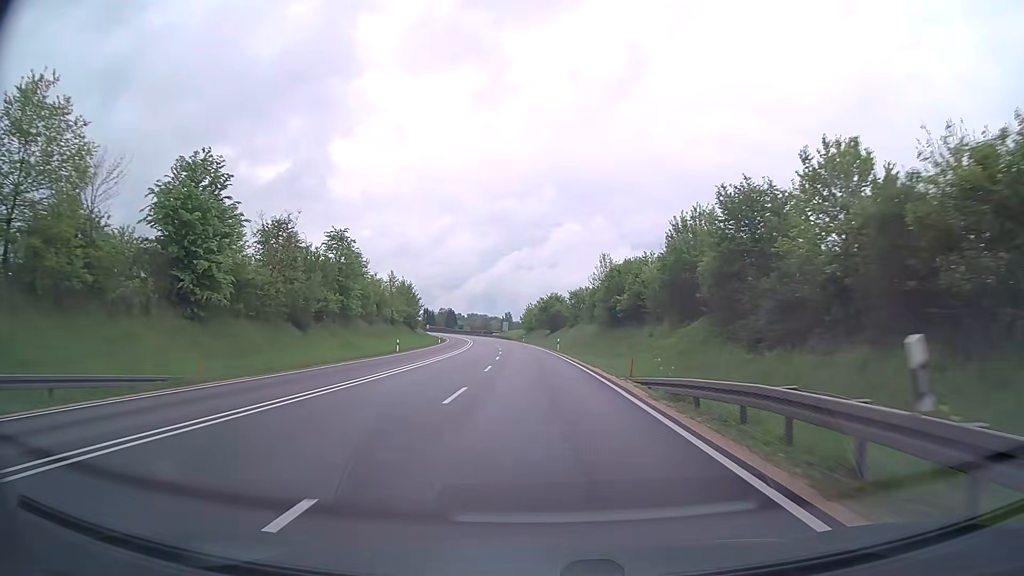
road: trunk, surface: asphalt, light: Day
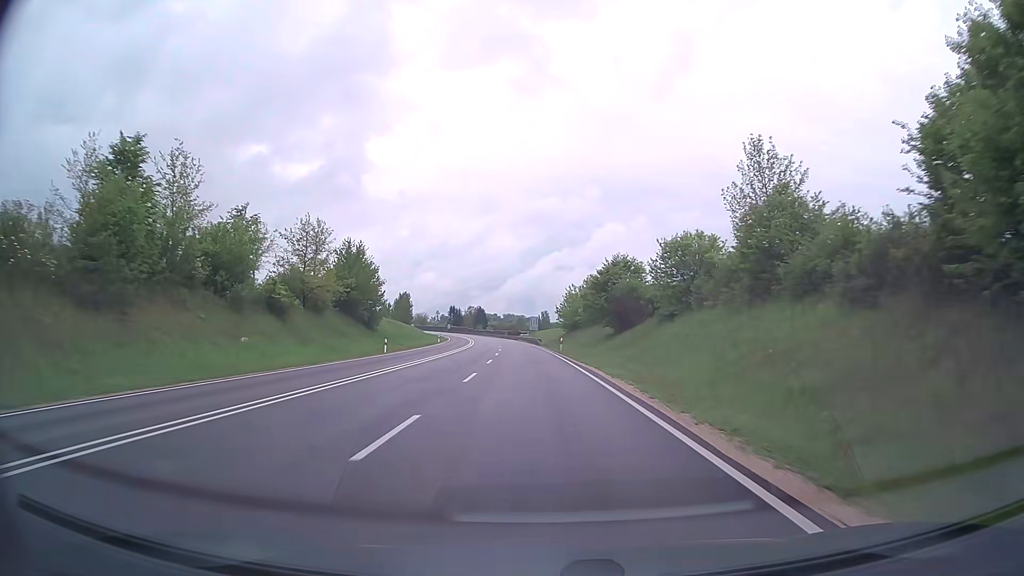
(-1.4, +55.1) m; -3°
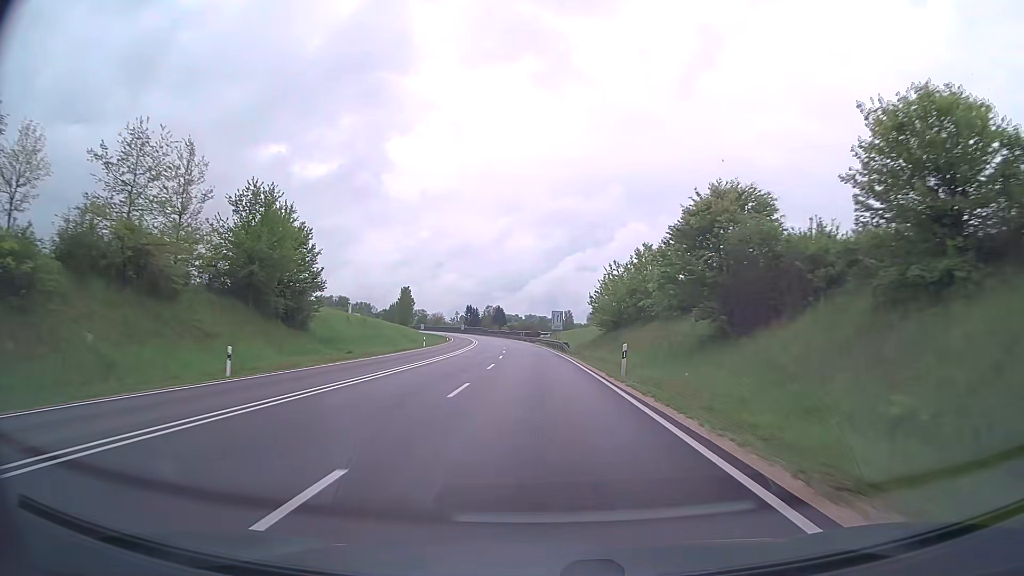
(-0.5, +28.9) m; -2°
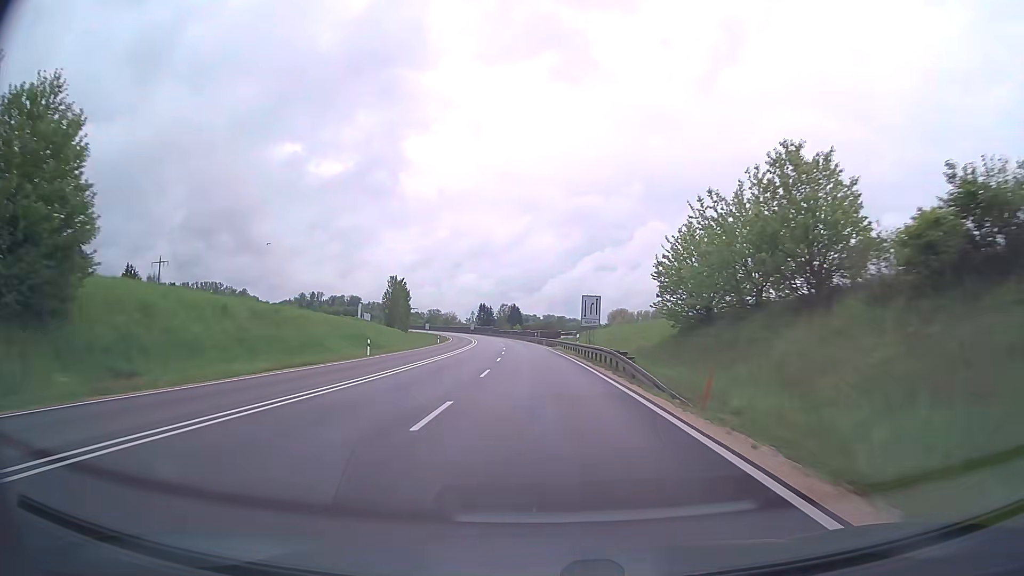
(-0.4, +29.5) m; -2°
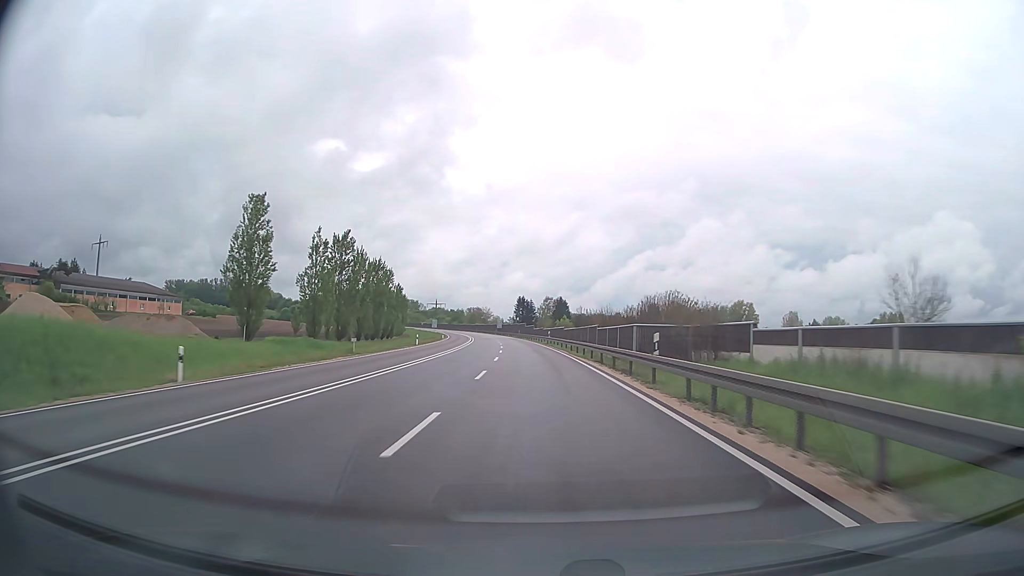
(-2.6, +74.7) m; -4°
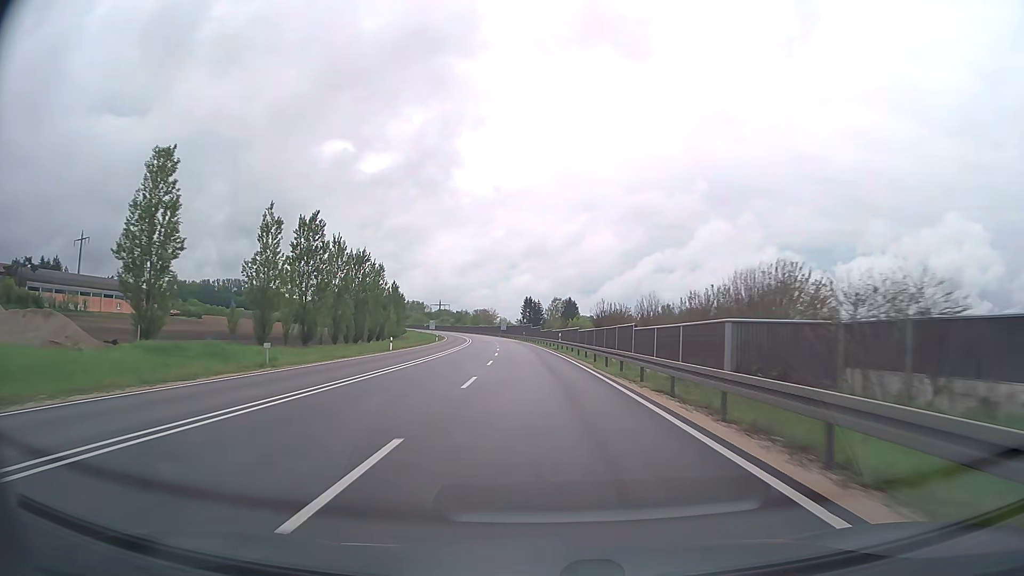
(-0.1, +15.0) m; -1°
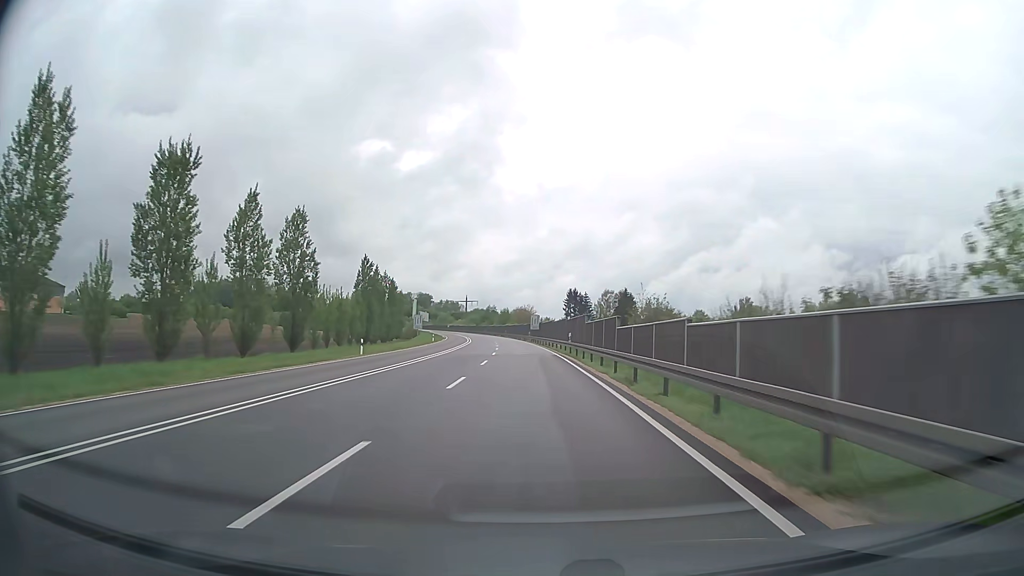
(-1.9, +60.9) m; -4°
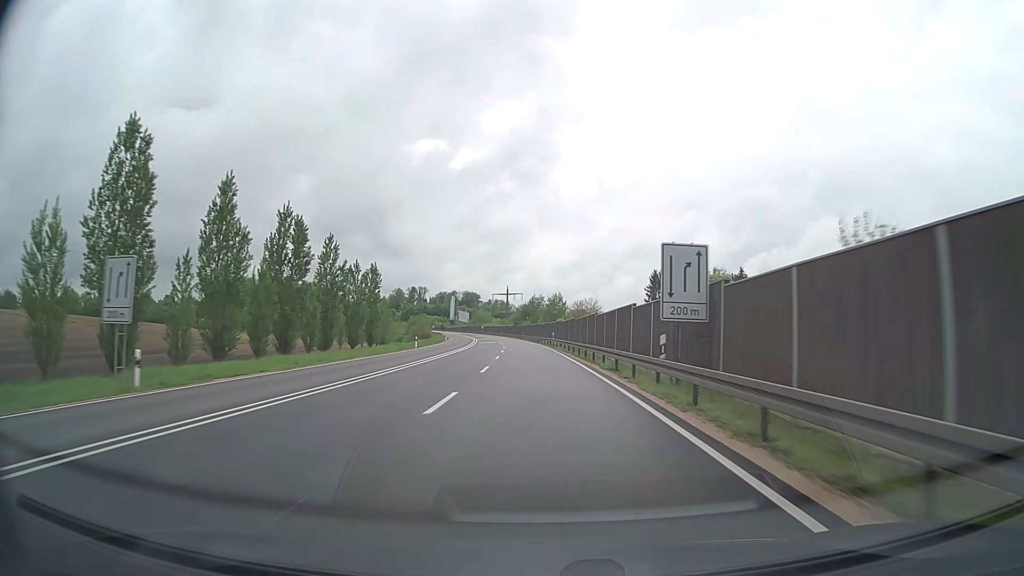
(-3.3, +77.7) m; -5°
(0, +10) (0, +20) (0, +30) (-1, +40) (-1, +50) (-2, +60) (-2, +70) (-3, +80) (-4, +90) (-4, +100) m
